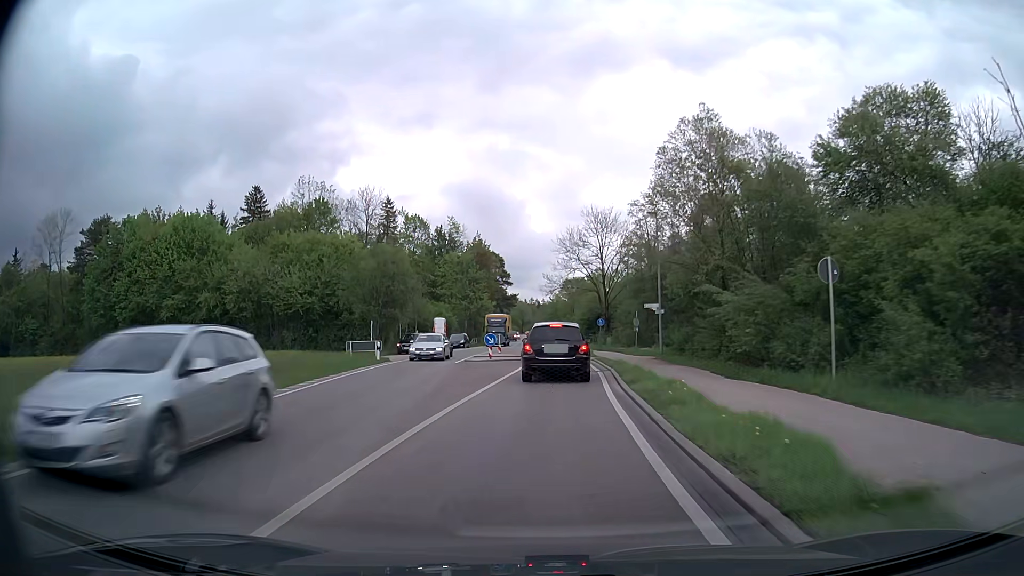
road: primary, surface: asphalt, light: Day
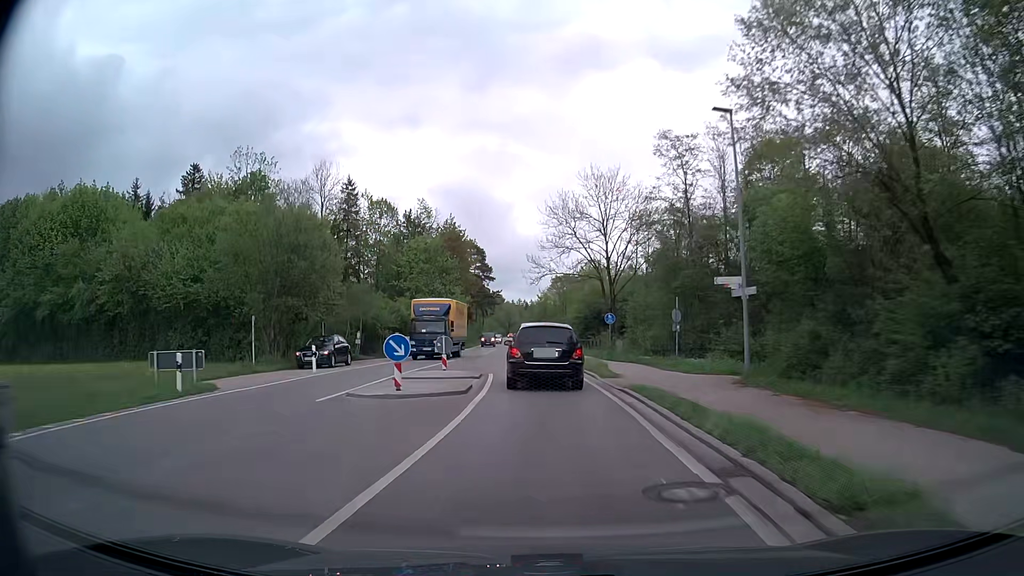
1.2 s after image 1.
(+0.2, +18.5) m; +1°
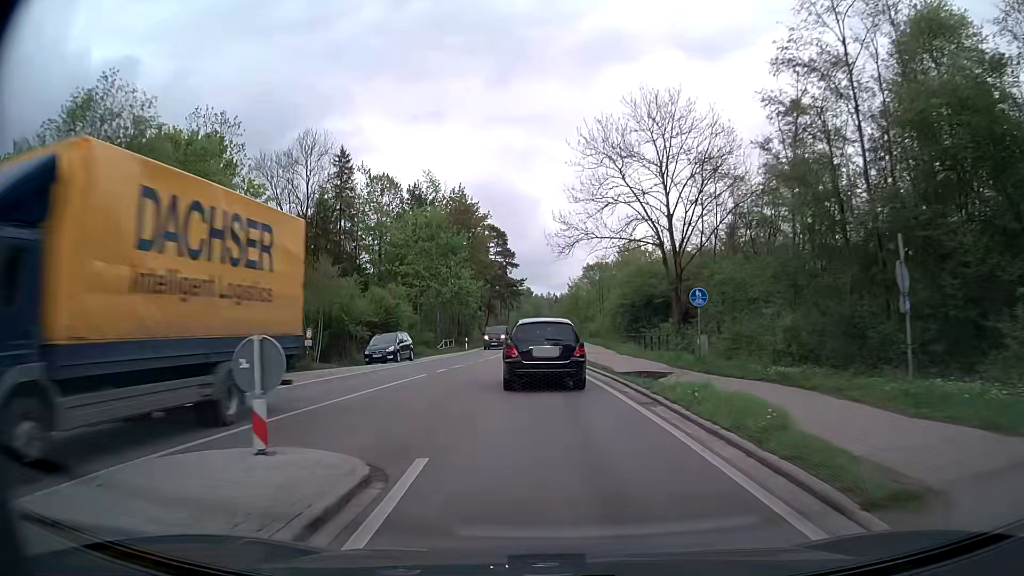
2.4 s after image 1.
(-0.3, +17.2) m; -3°
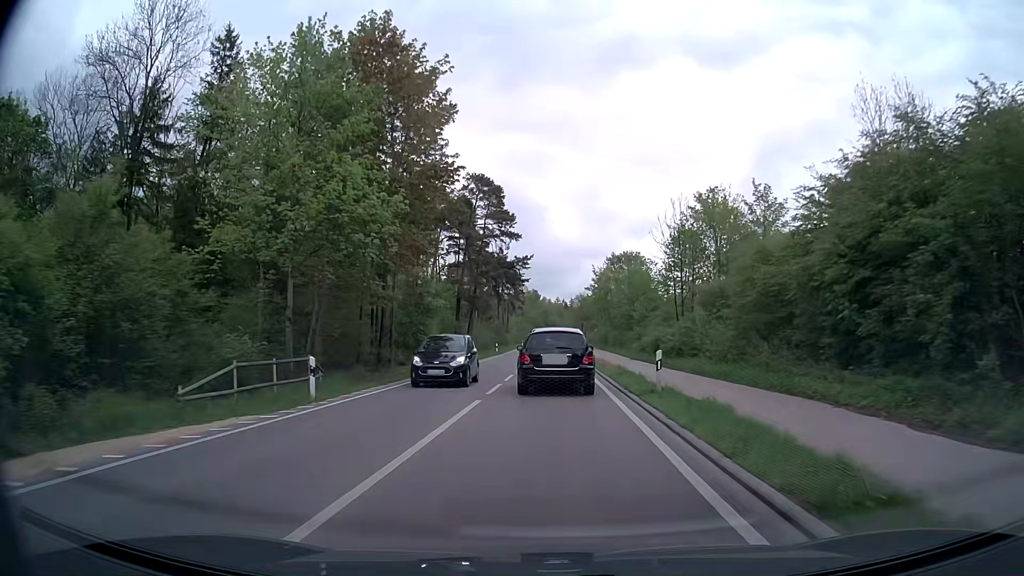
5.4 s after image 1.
(-0.9, +42.0) m; 0°
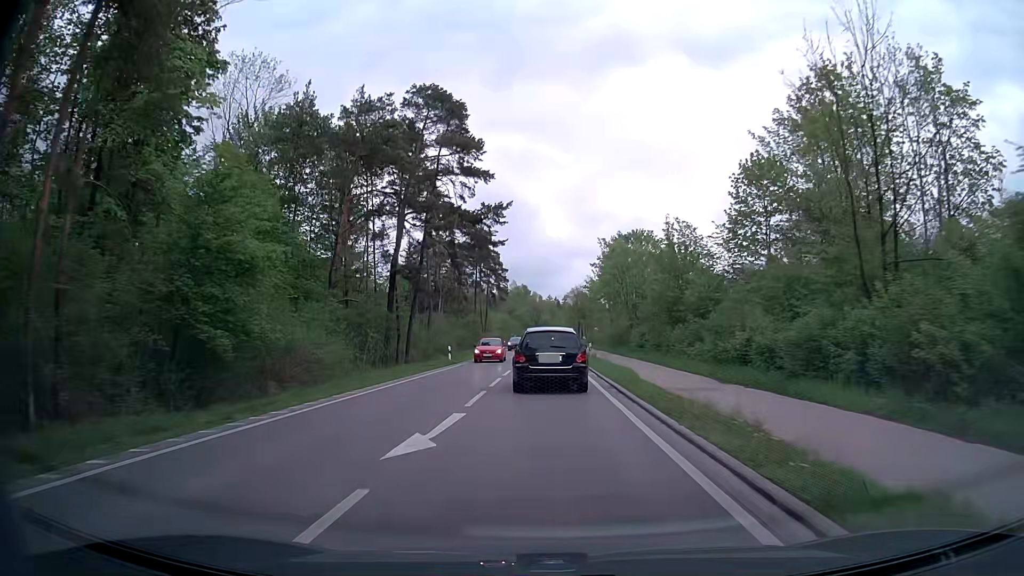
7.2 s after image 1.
(+0.3, +27.6) m; +1°
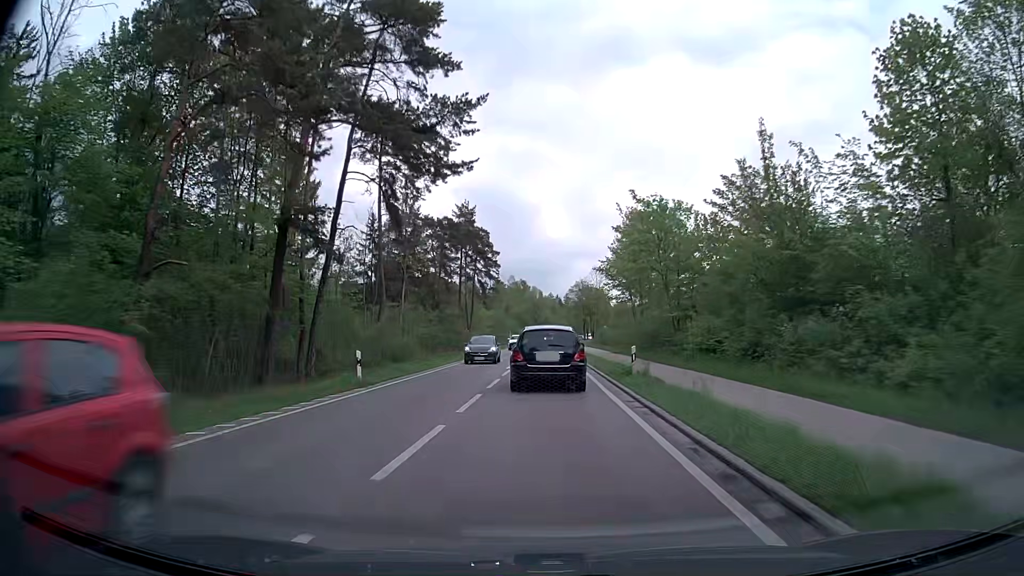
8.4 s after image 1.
(0.0, +19.7) m; 0°
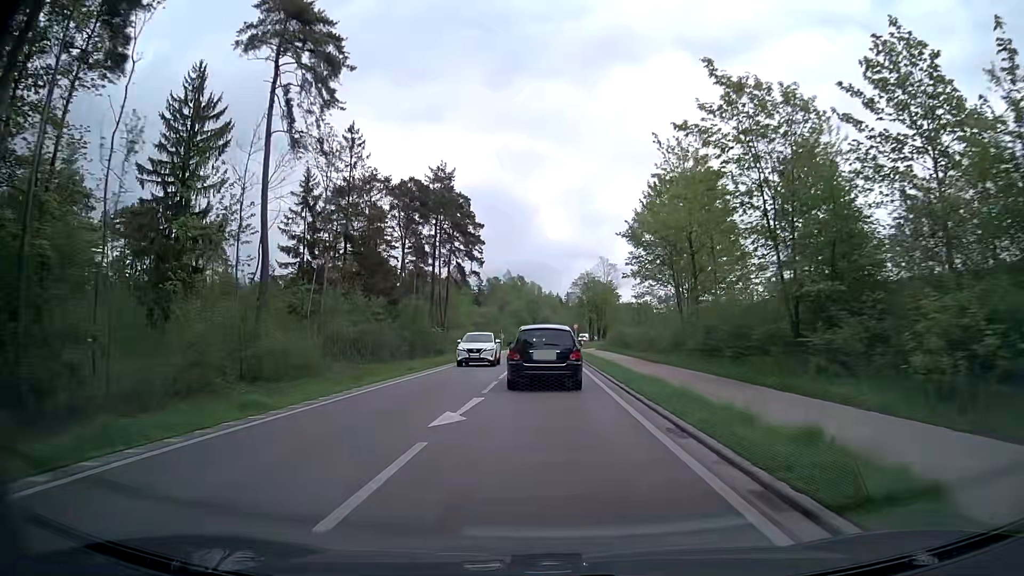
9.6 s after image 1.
(0.0, +19.9) m; 0°
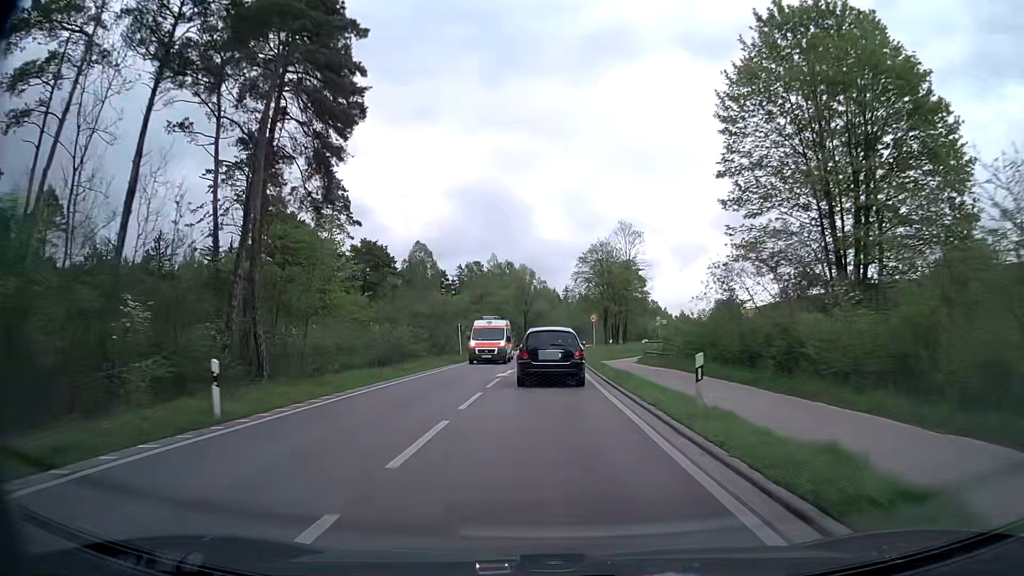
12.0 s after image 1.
(+0.2, +39.7) m; +1°
(0, +10) (0, +20) (0, +30) (0, +40) (0, +50) (+1, +60) (+1, +70) (+2, +80) (+3, +90) (+3, +100) m
